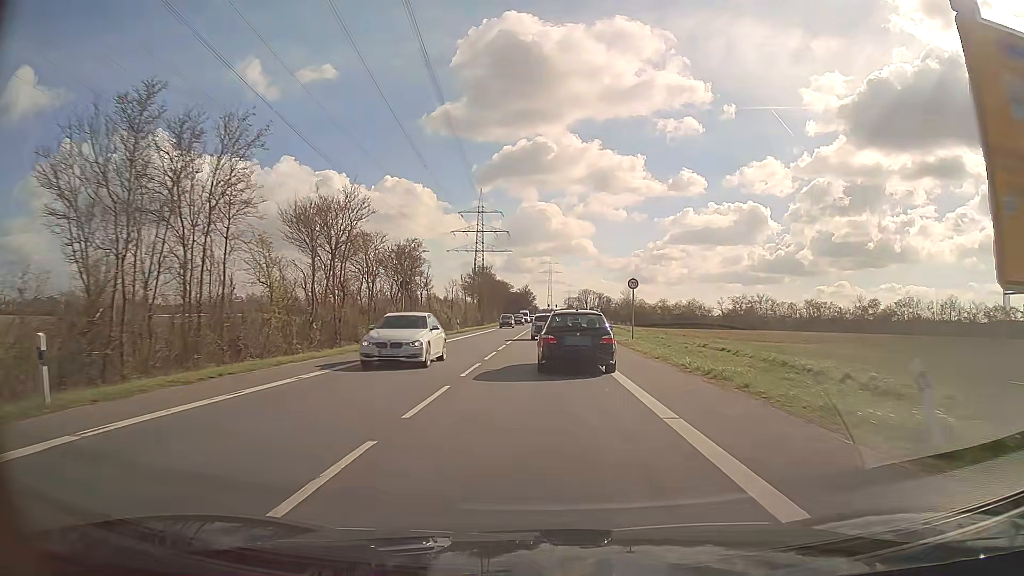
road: secondary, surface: asphalt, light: Day
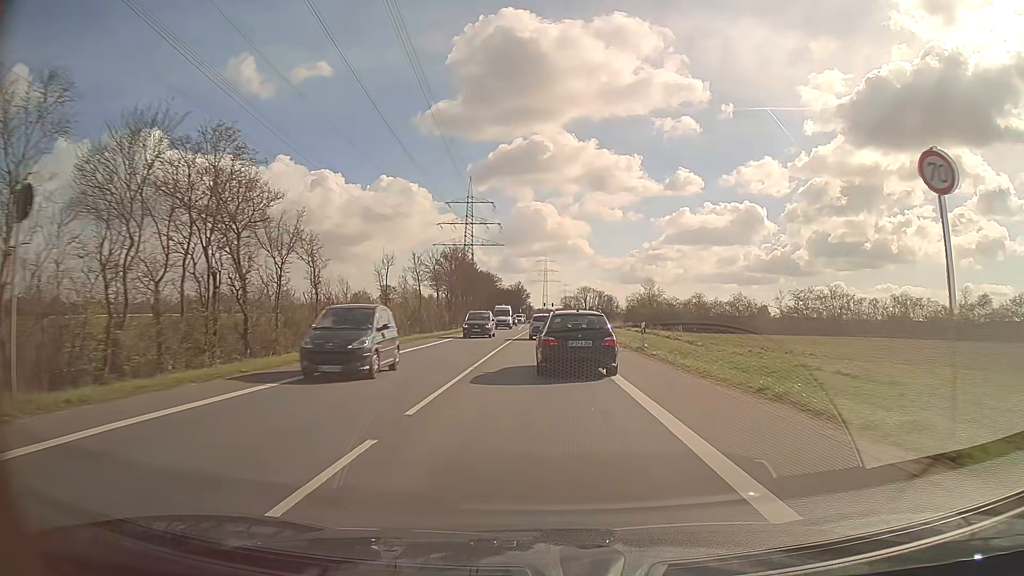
(+0.1, +29.8) m; 0°
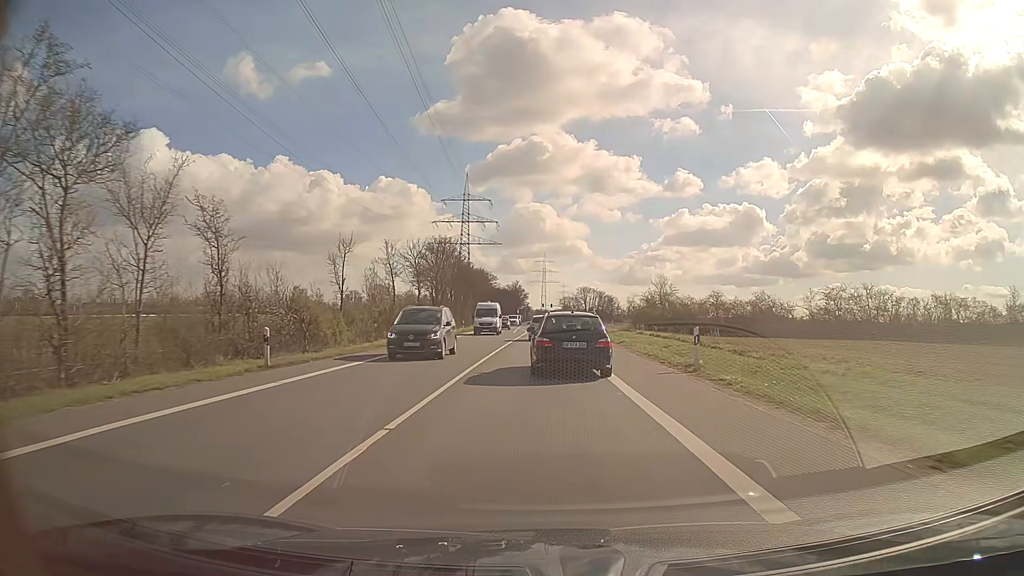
(0.0, +9.8) m; 0°
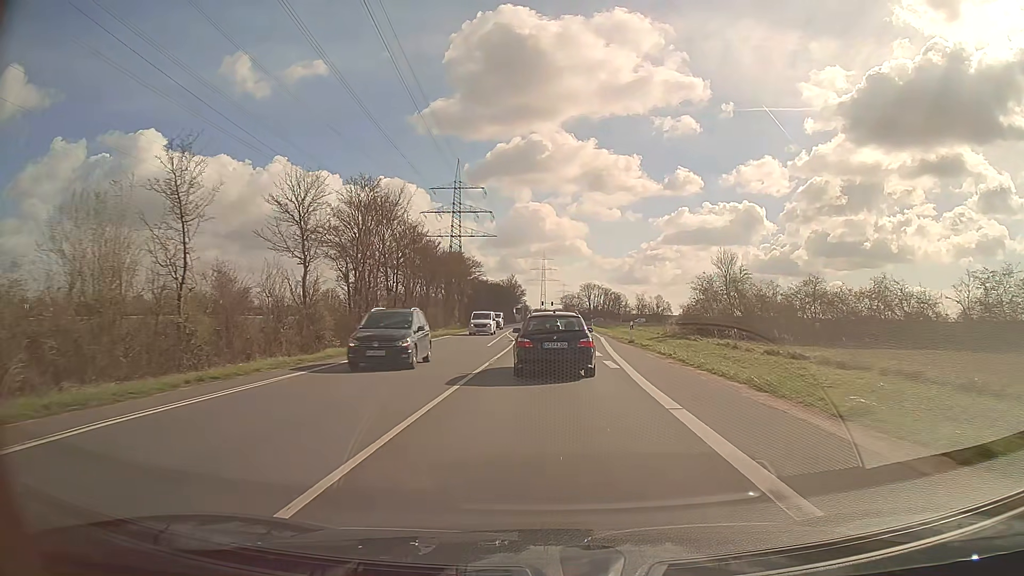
(0.0, +29.3) m; 0°
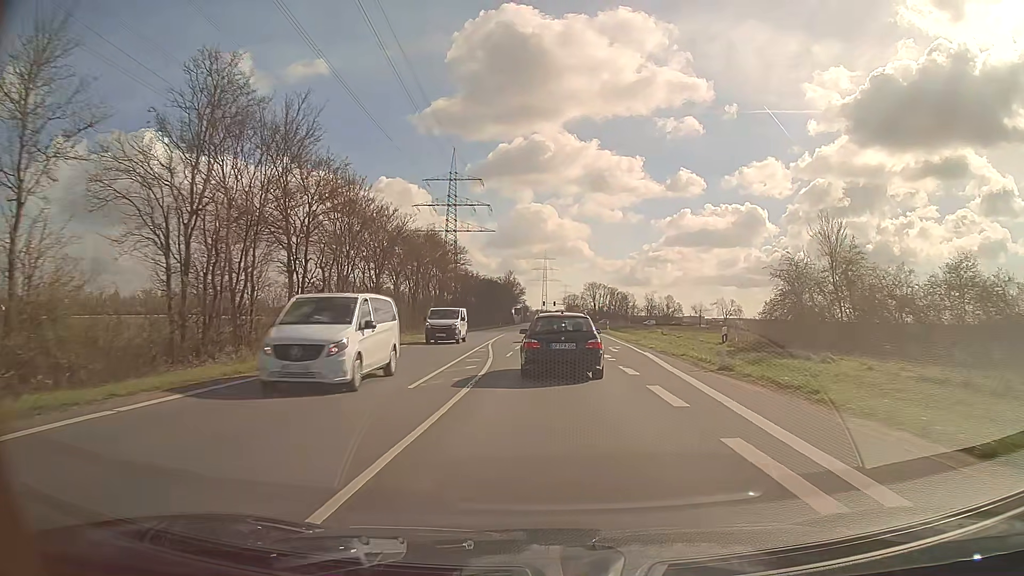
(-0.1, +19.6) m; 0°
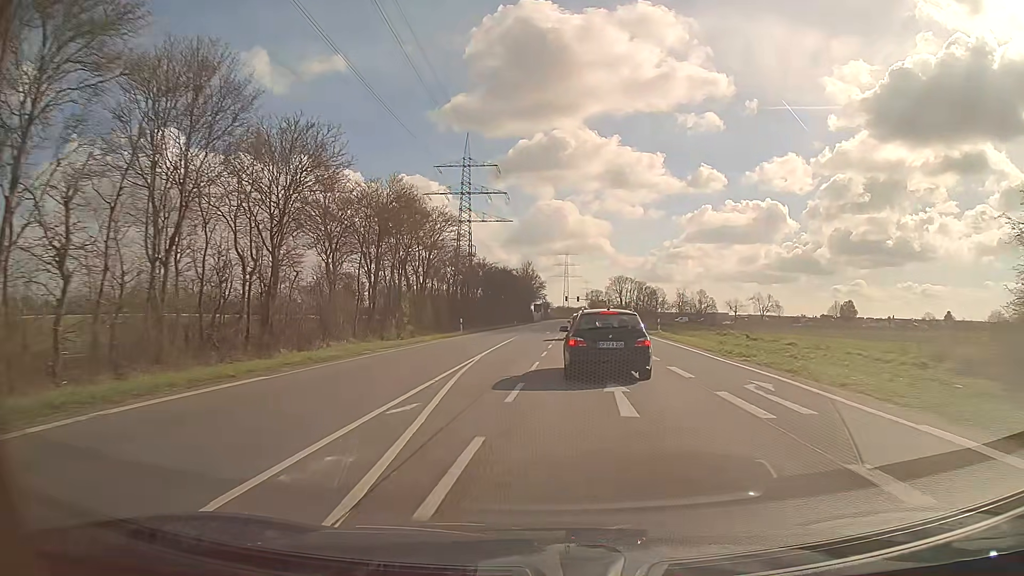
(-0.2, +19.8) m; -2°
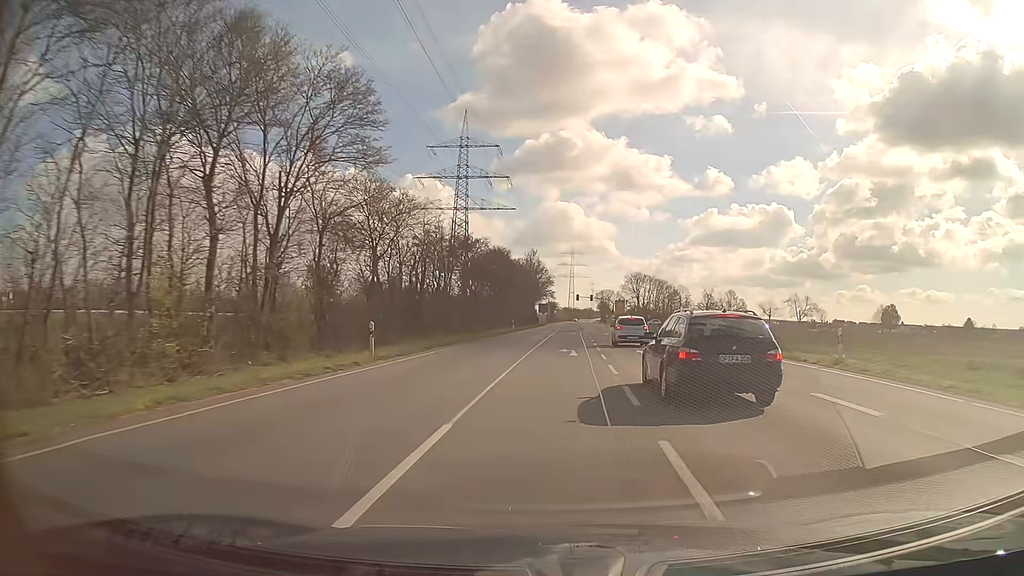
(-0.6, +30.0) m; -1°
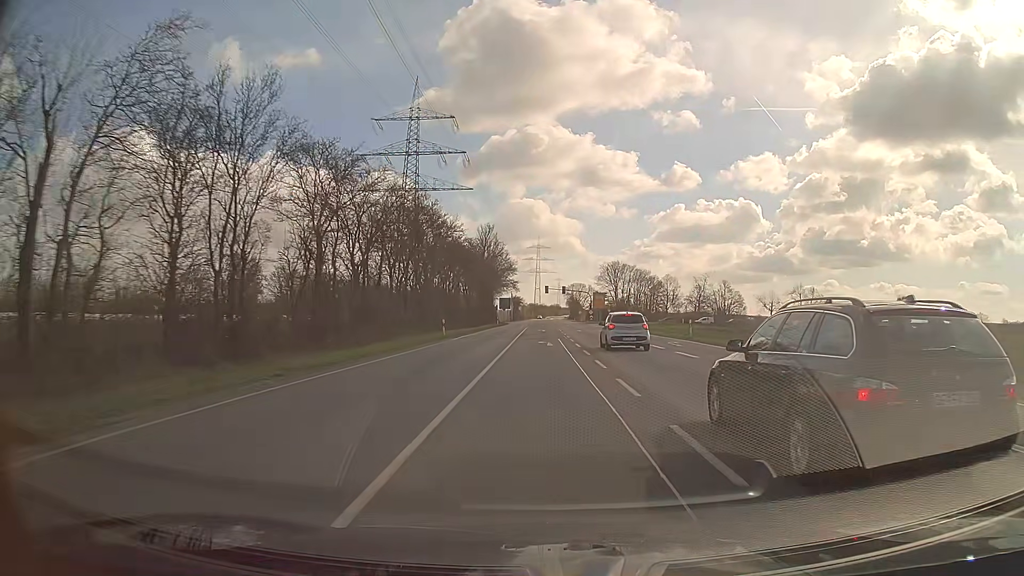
(+0.9, +29.1) m; +3°
(0, +10) (0, +20) (0, +30) (0, +40) (0, +50) (0, +60) (0, +70) (0, +80) (0, +90) (0, +100) m
